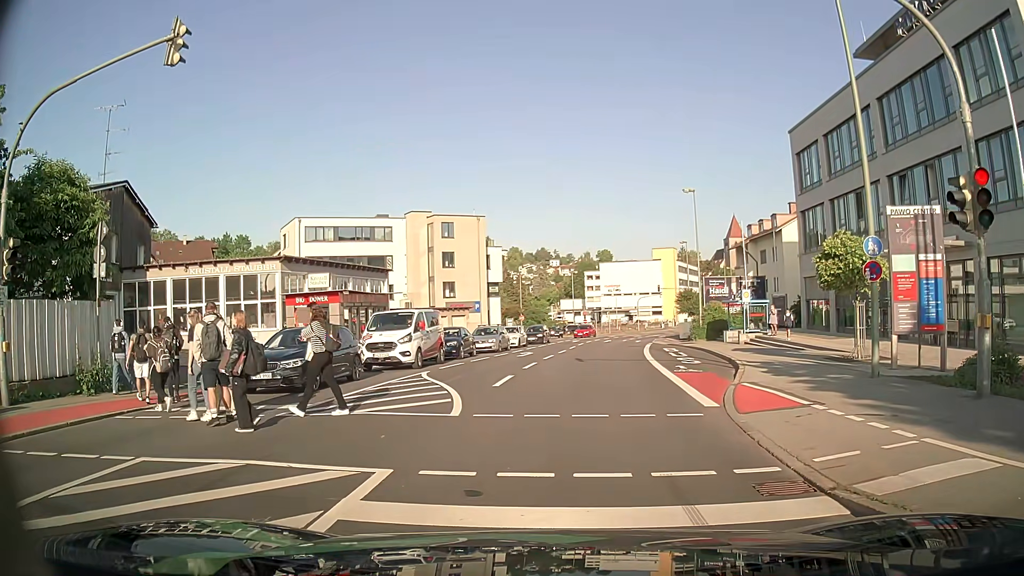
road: tertiary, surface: asphalt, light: Day
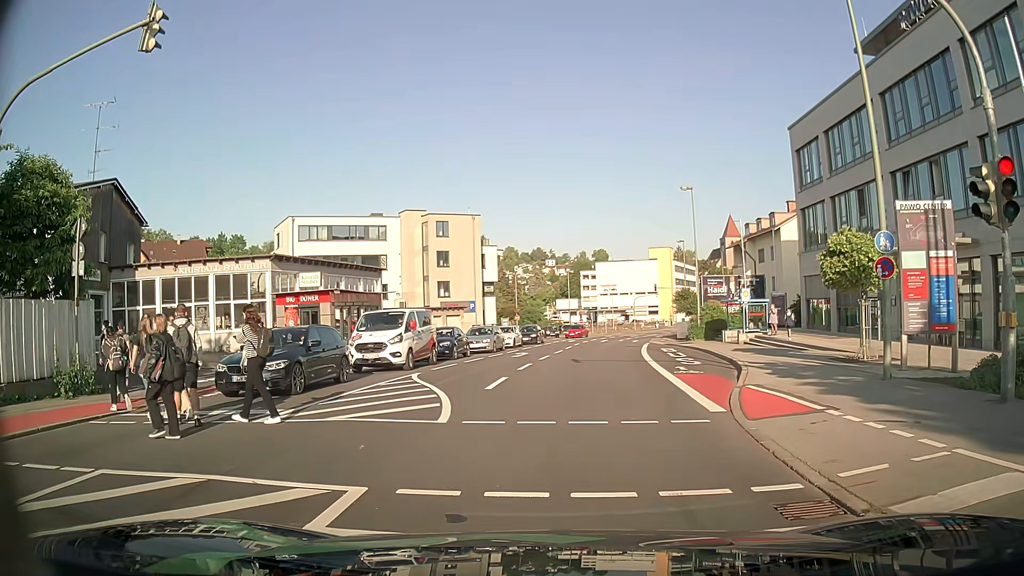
(0.0, +0.7) m; 0°
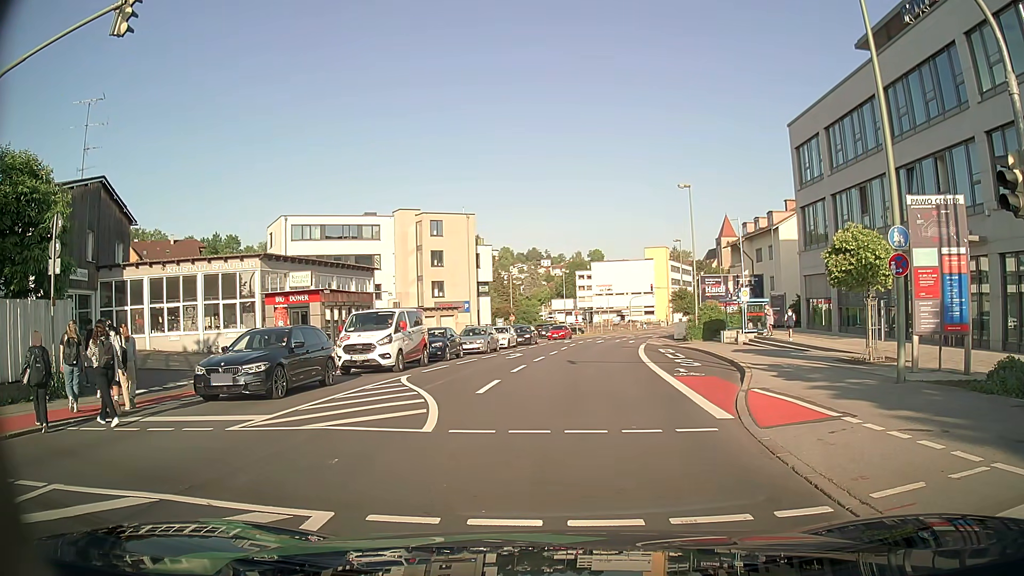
(0.0, +0.8) m; 0°
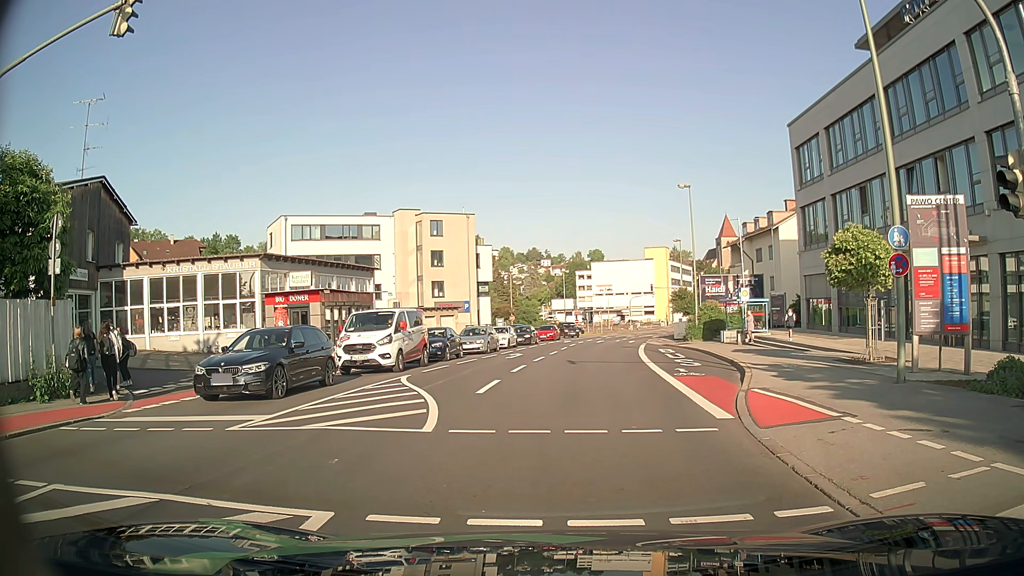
(0.0, 0.0) m; 0°
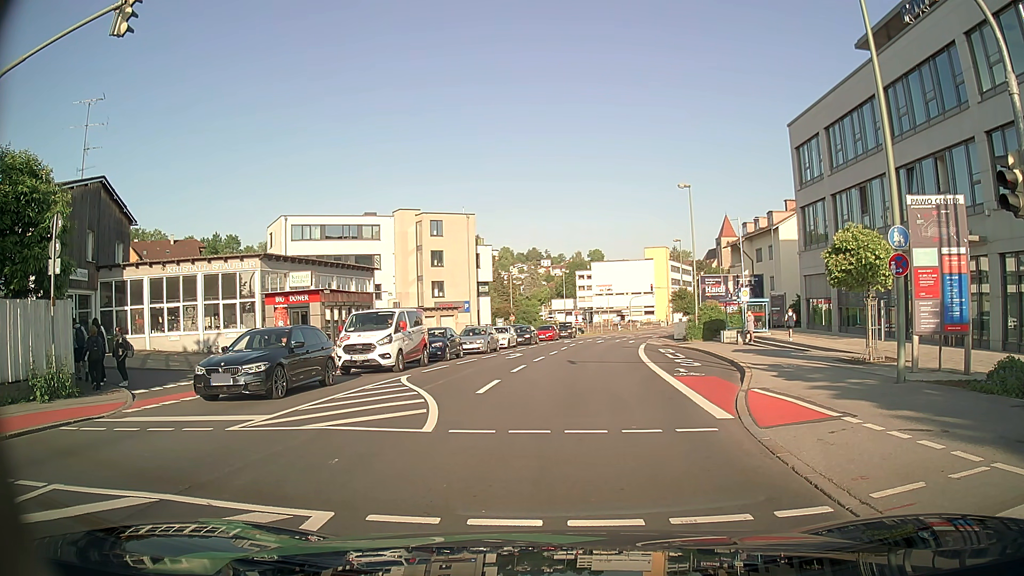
(0.0, 0.0) m; 0°
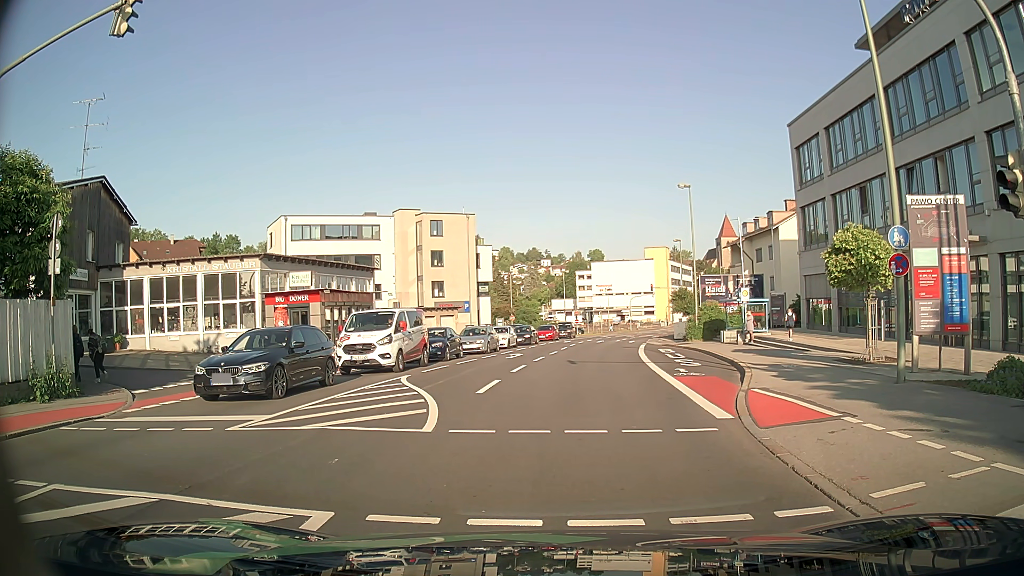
(0.0, 0.0) m; 0°
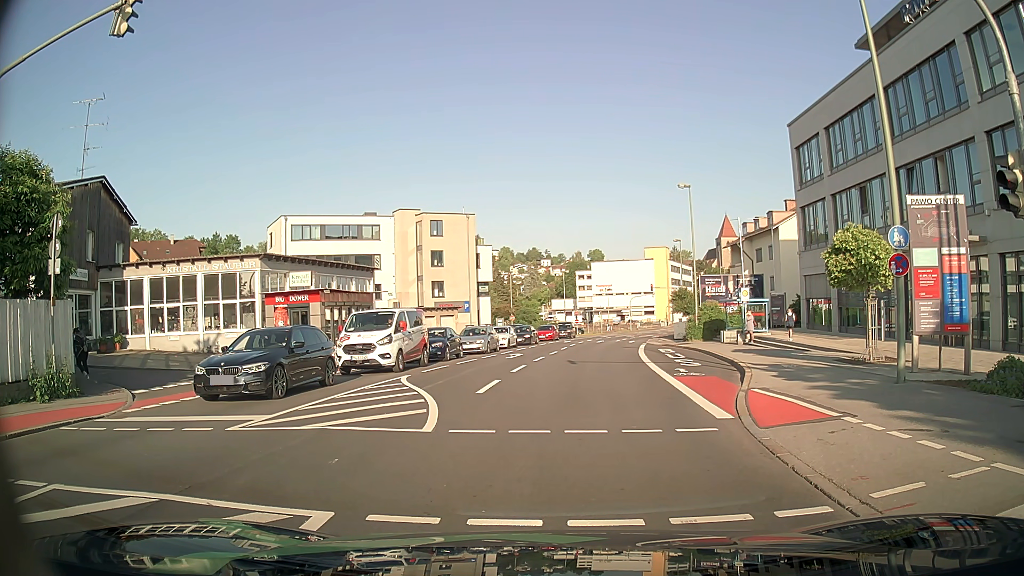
(0.0, 0.0) m; 0°
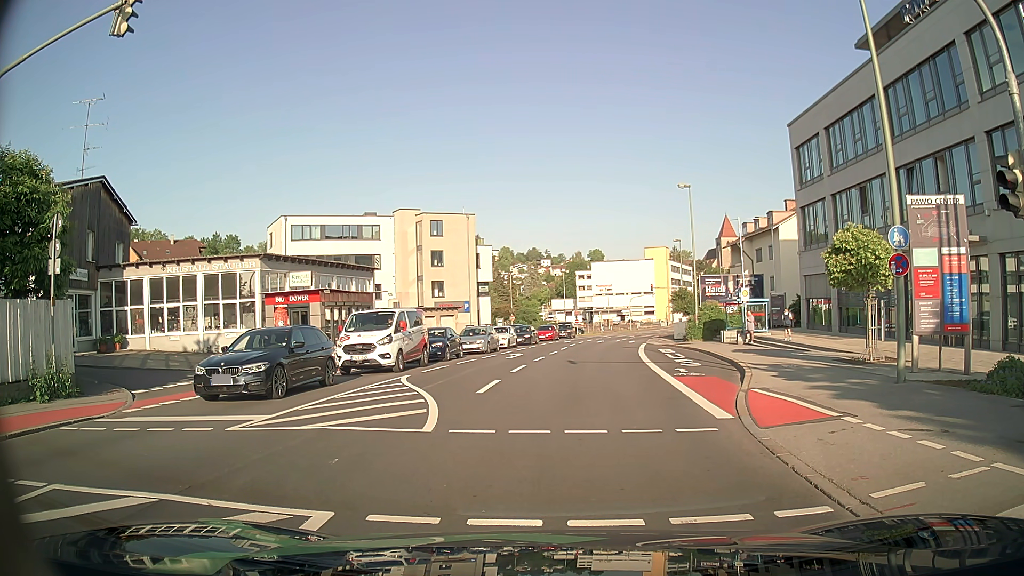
(0.0, 0.0) m; 0°
